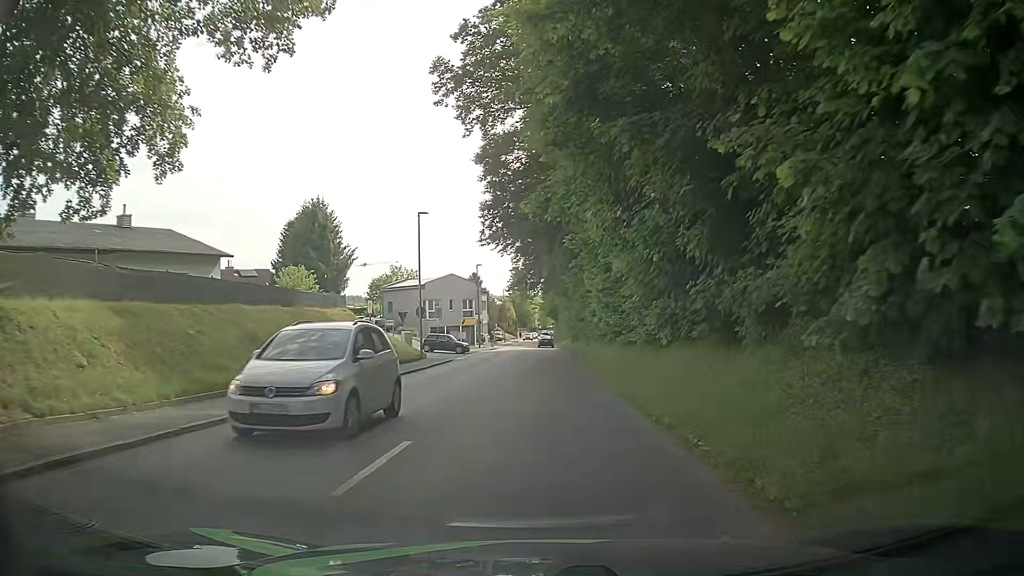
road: tertiary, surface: asphalt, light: Day
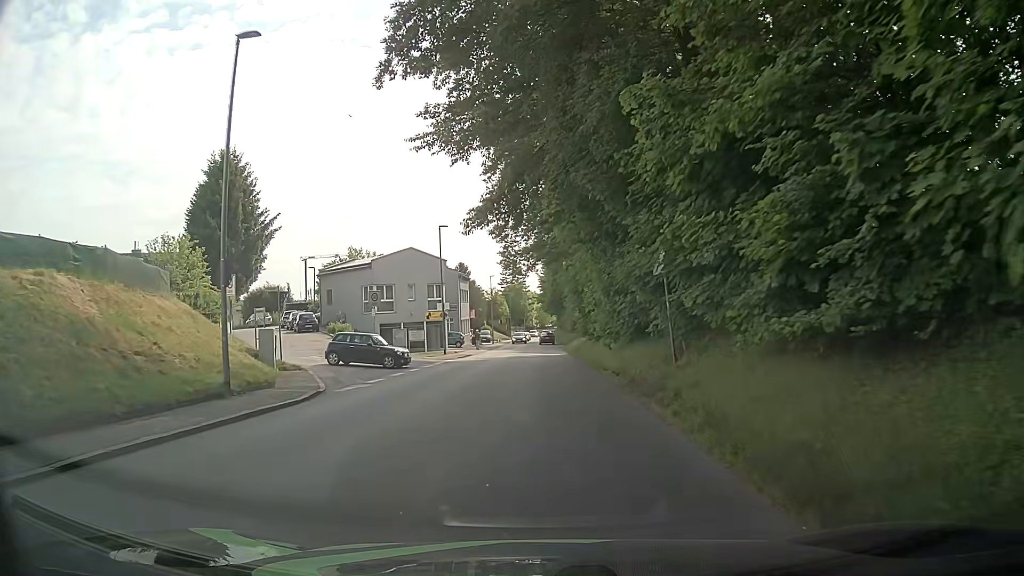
(+0.4, +23.5) m; +2°
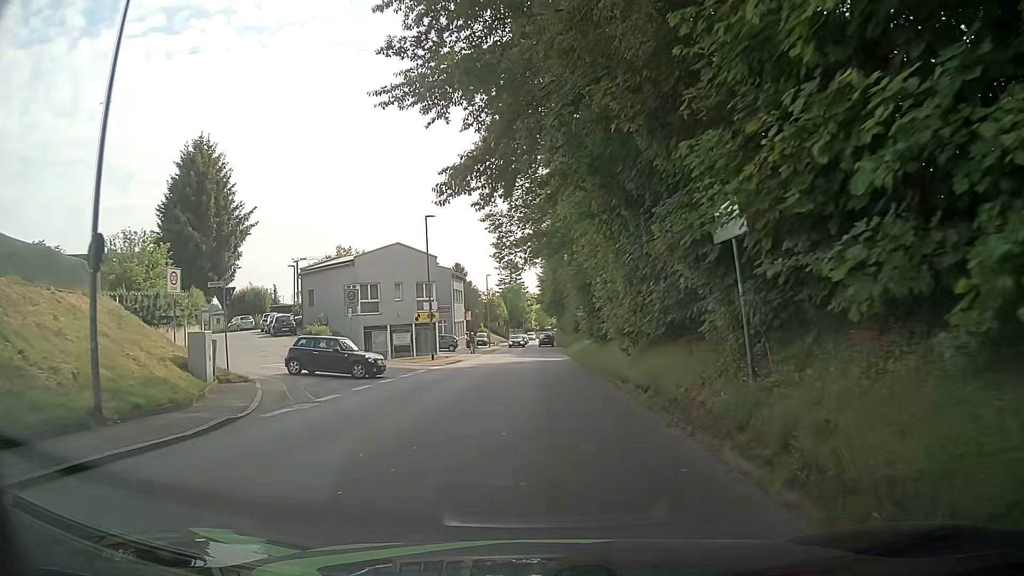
(-0.1, +4.7) m; 0°
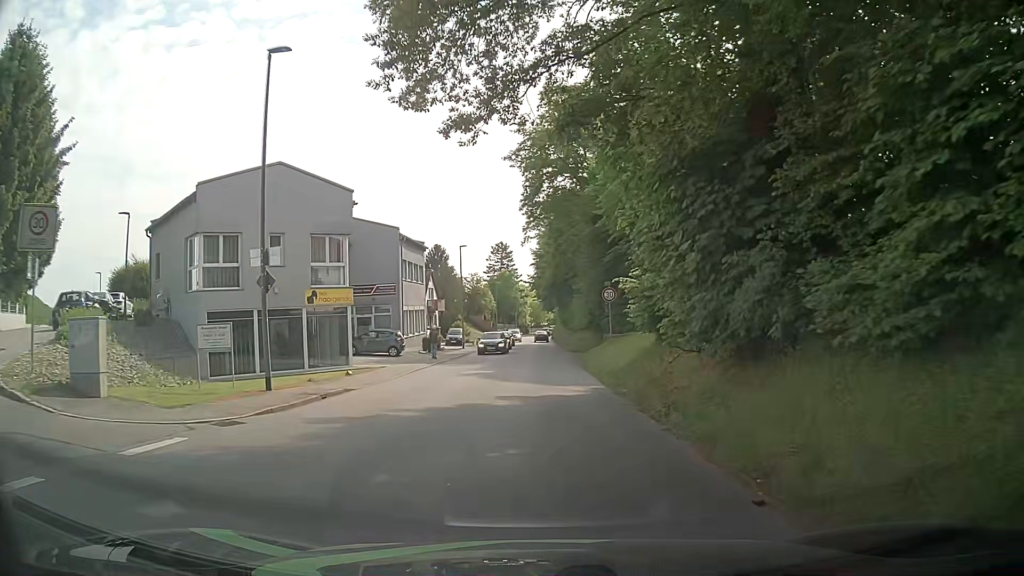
(0.0, +23.2) m; -2°
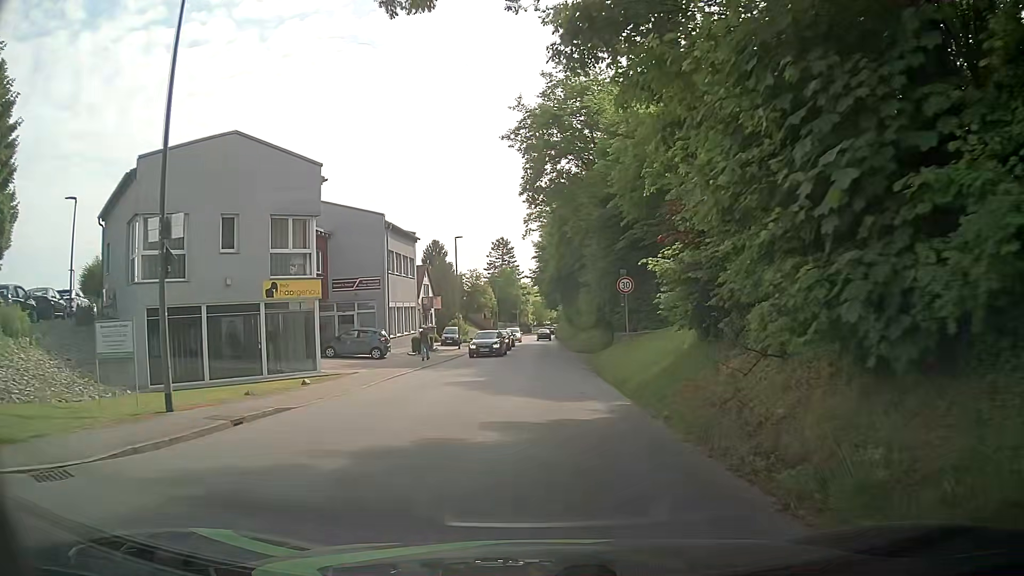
(+0.1, +4.7) m; +2°
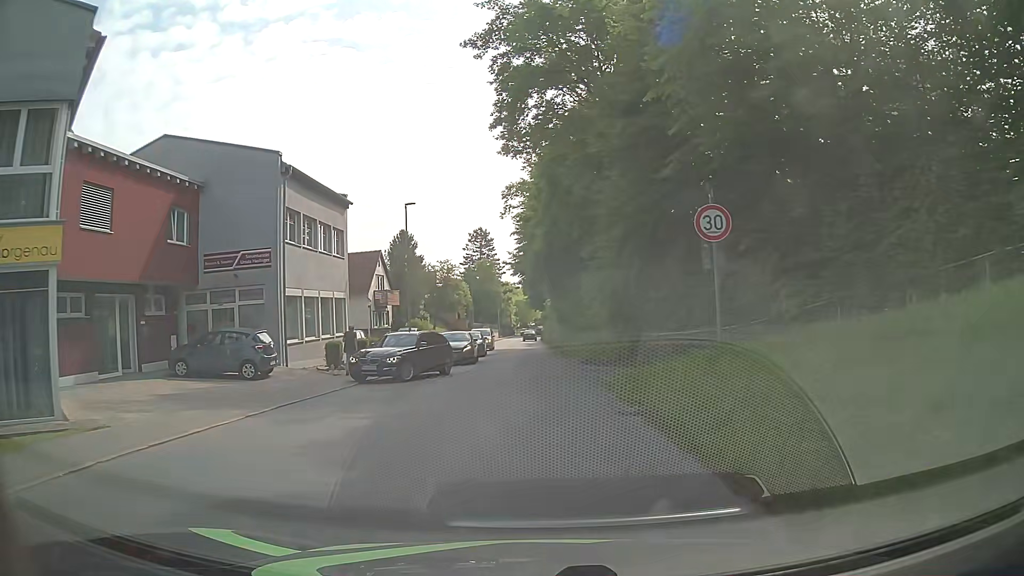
(-0.1, +14.0) m; 0°
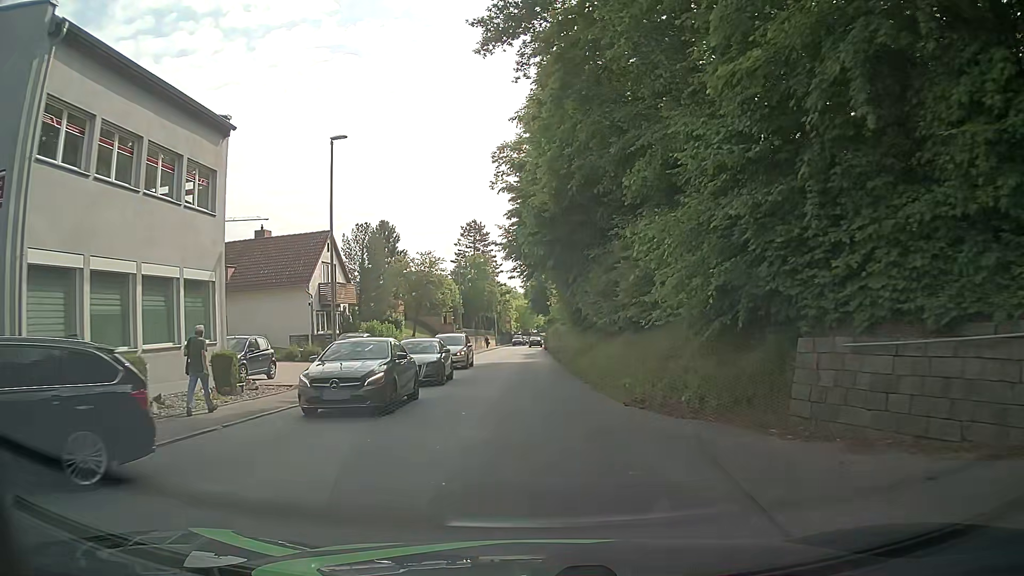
(+0.3, +14.0) m; 0°
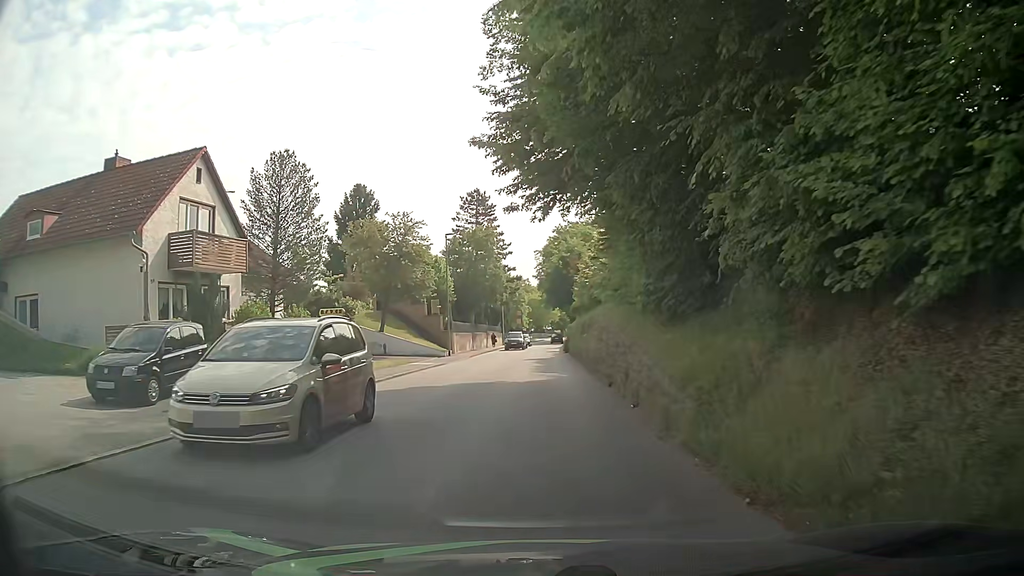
(-0.1, +18.5) m; +1°
(0, +10) (0, +20) (0, +30) (0, +40) (0, +50) (0, +60) (0, +70) (0, +80) (0, +90) (+1, +100) m
